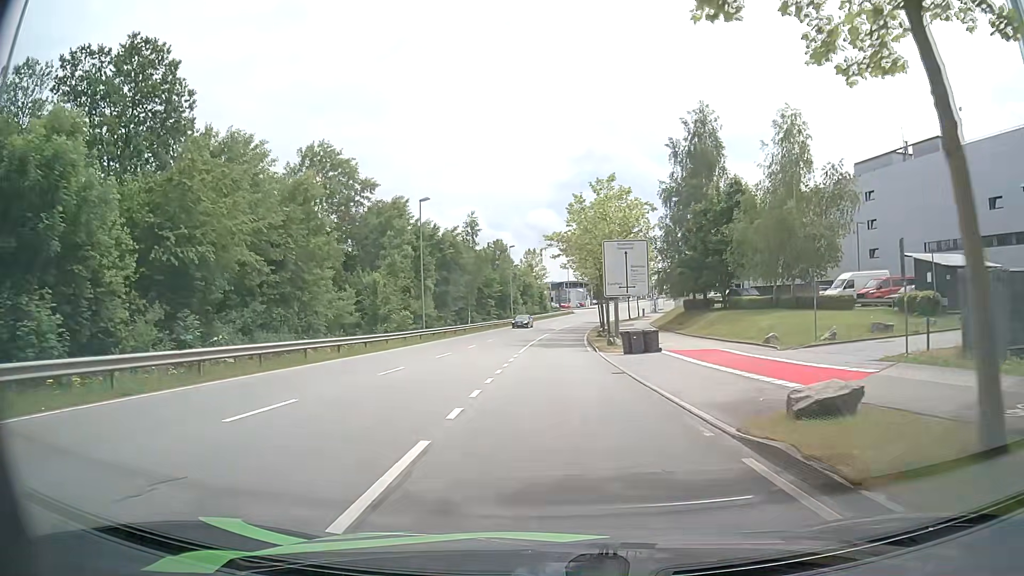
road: secondary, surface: asphalt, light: Day
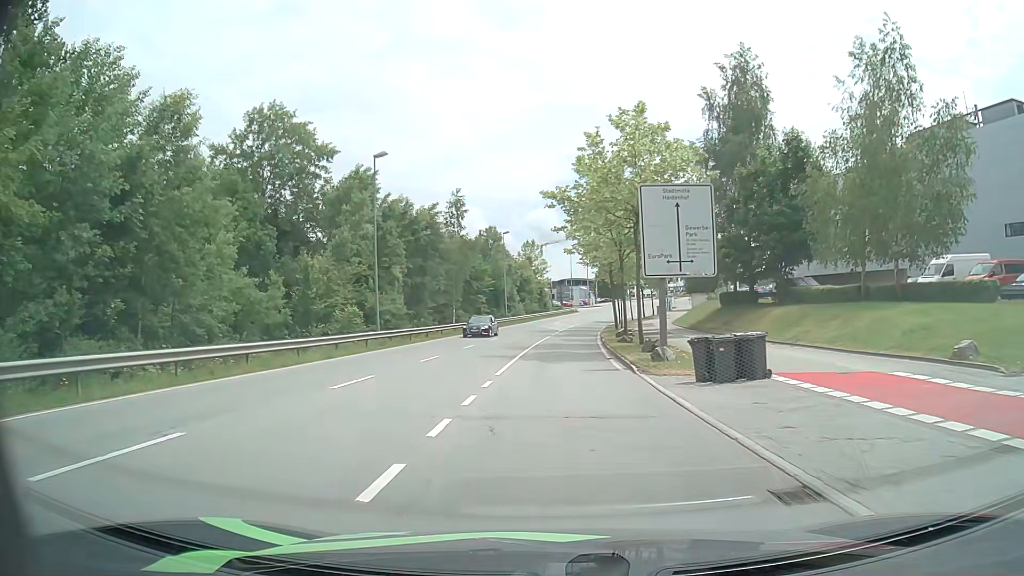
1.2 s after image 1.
(+0.2, +13.4) m; +1°
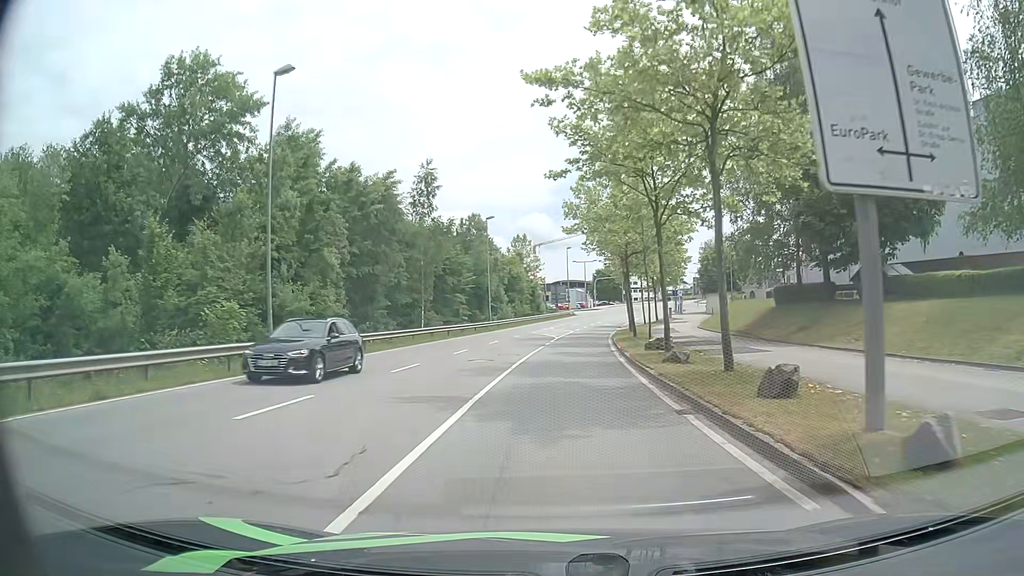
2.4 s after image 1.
(0.0, +13.6) m; 0°
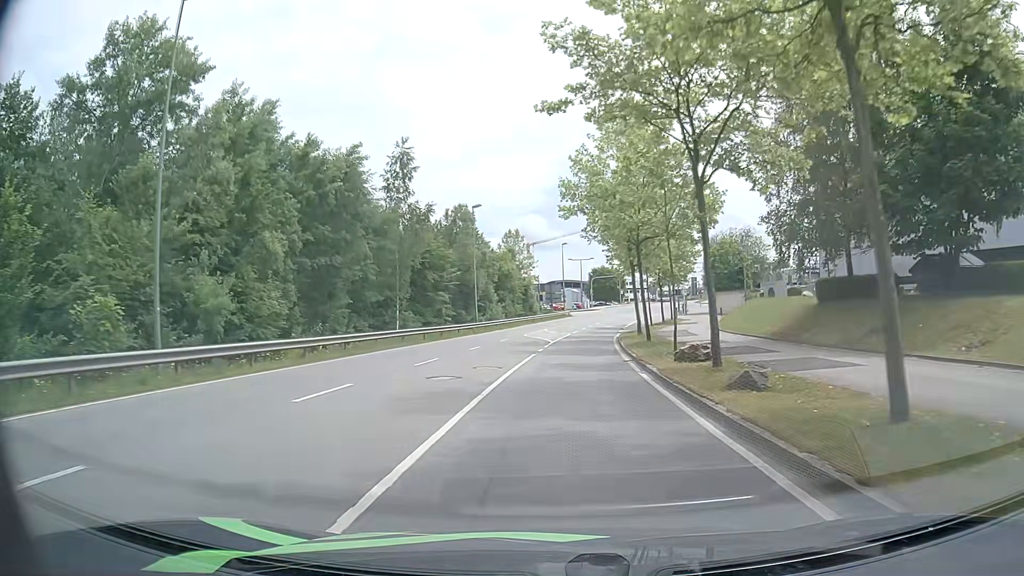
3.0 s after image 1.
(0.0, +6.8) m; 0°
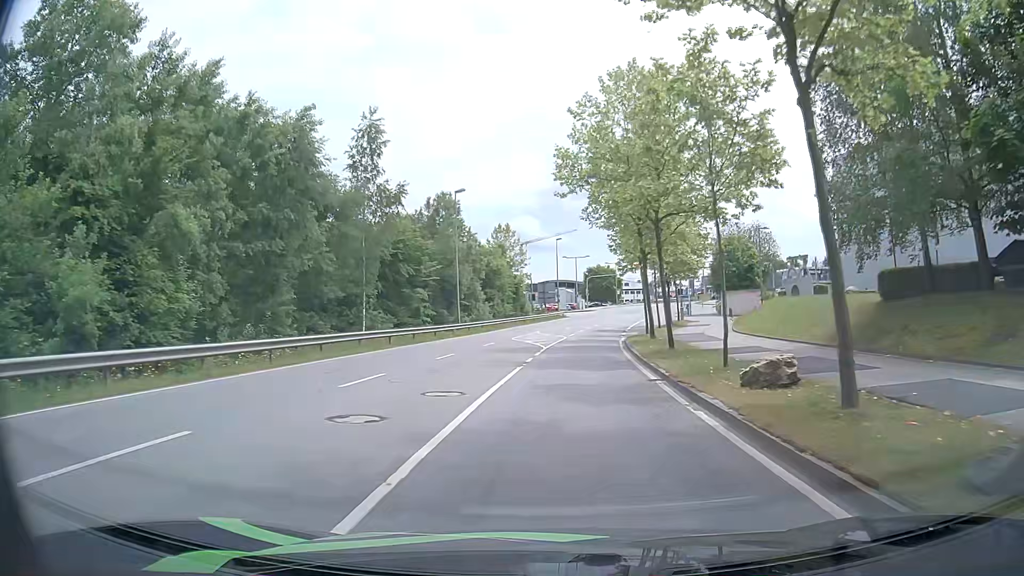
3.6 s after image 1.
(0.0, +6.8) m; +1°
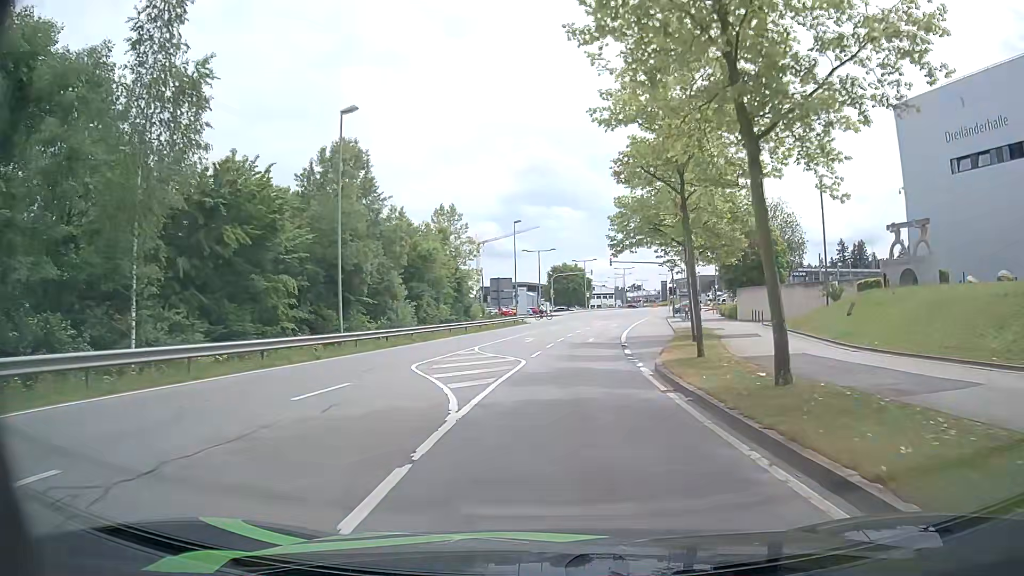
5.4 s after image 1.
(+0.4, +20.2) m; +3°
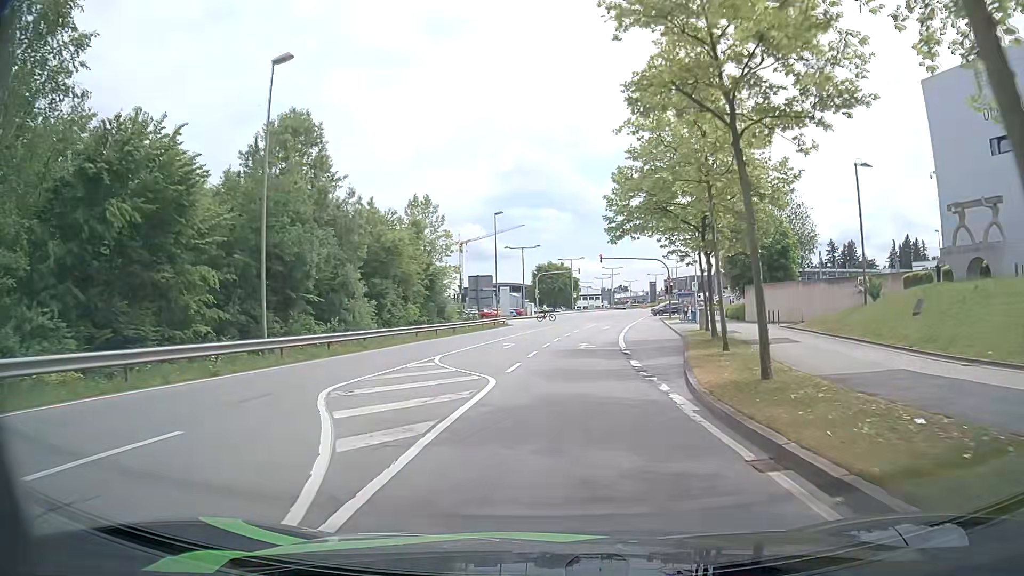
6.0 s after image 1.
(+0.1, +6.3) m; +1°
